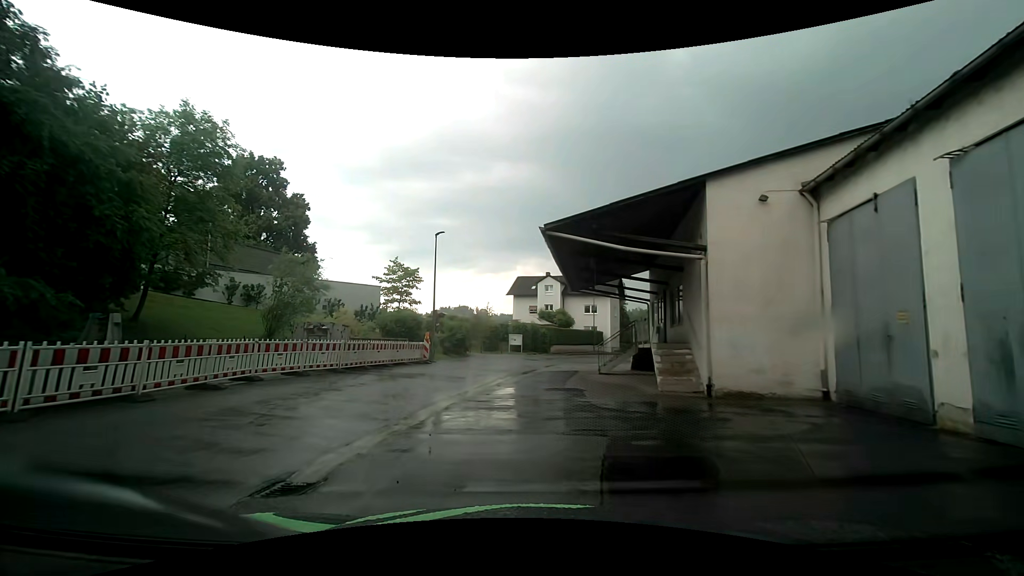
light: Day
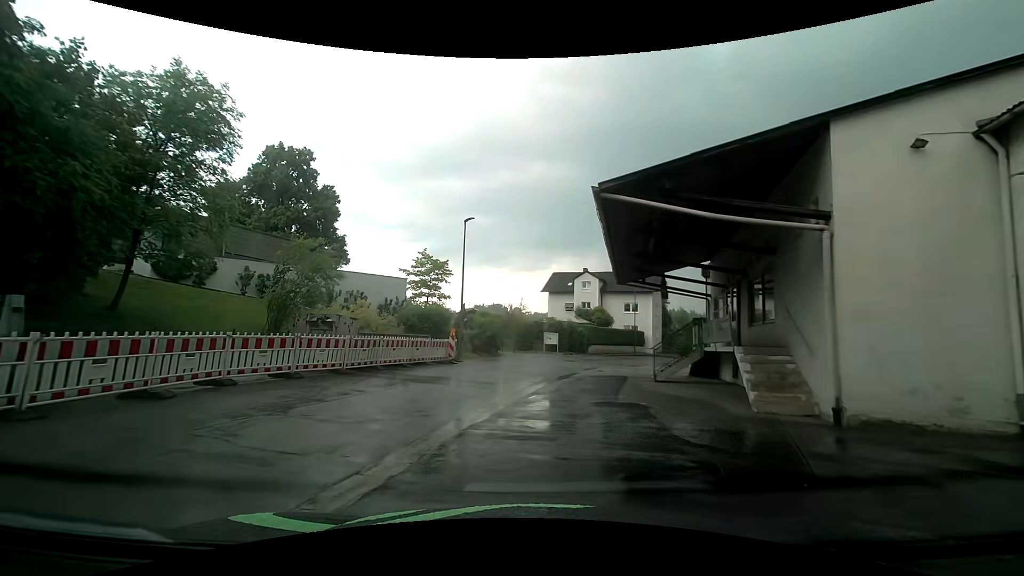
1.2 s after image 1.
(-0.1, +3.3) m; -4°
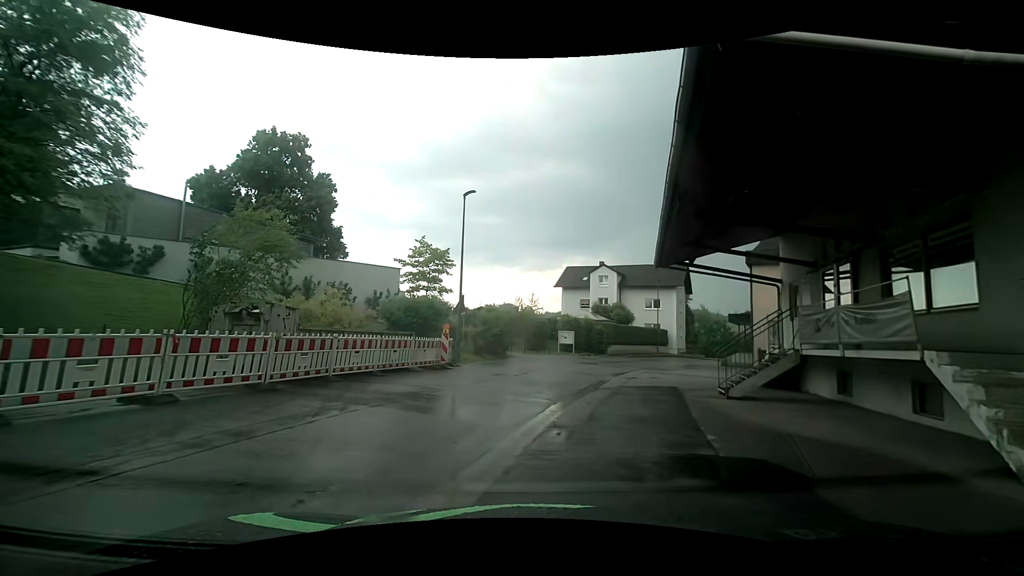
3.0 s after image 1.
(0.0, +5.2) m; 0°
